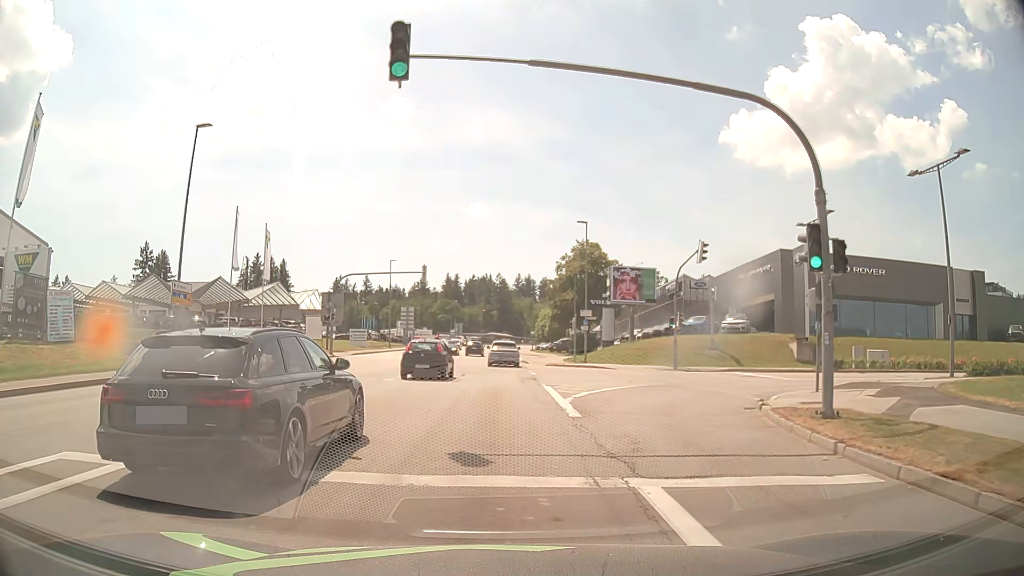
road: tertiary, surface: asphalt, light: Day
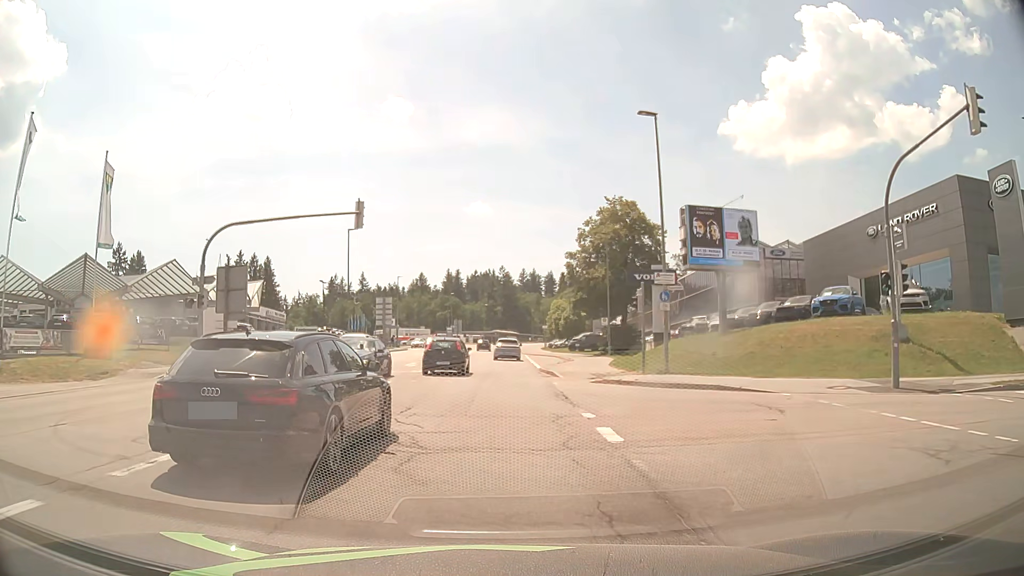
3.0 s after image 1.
(0.0, +23.2) m; 0°
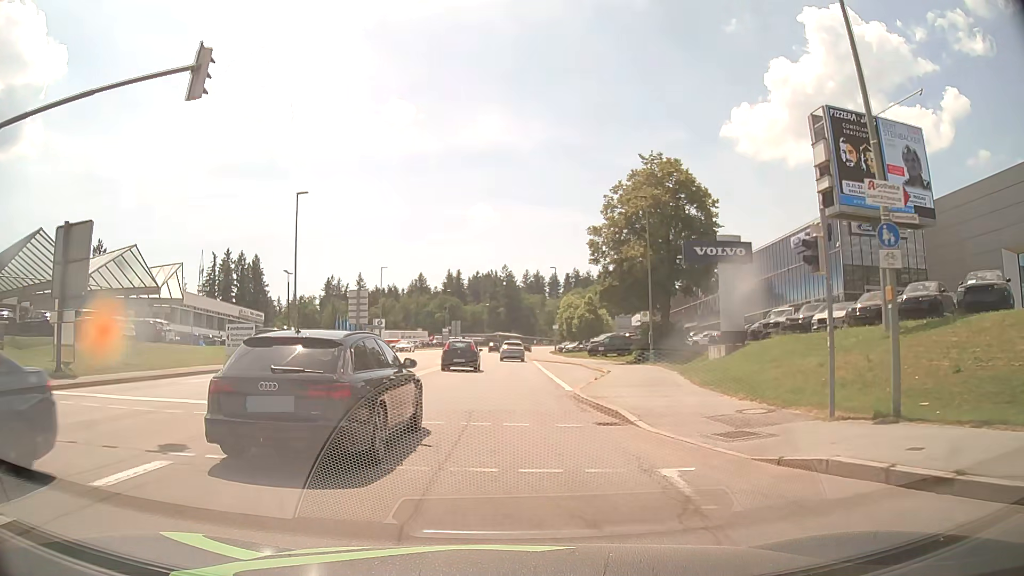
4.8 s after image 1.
(0.0, +15.4) m; 0°
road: secondary
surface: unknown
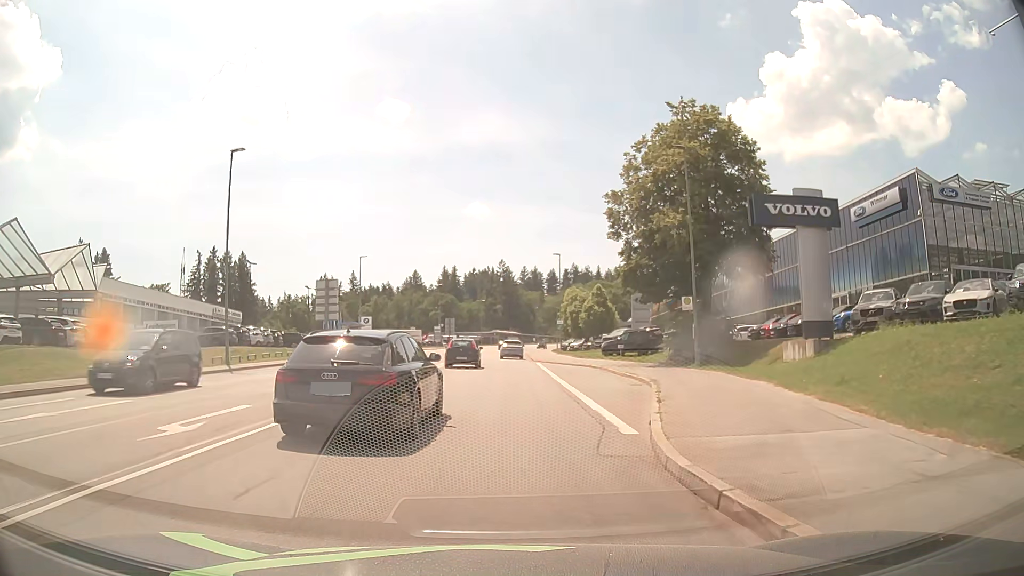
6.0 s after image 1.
(-0.1, +10.4) m; 0°
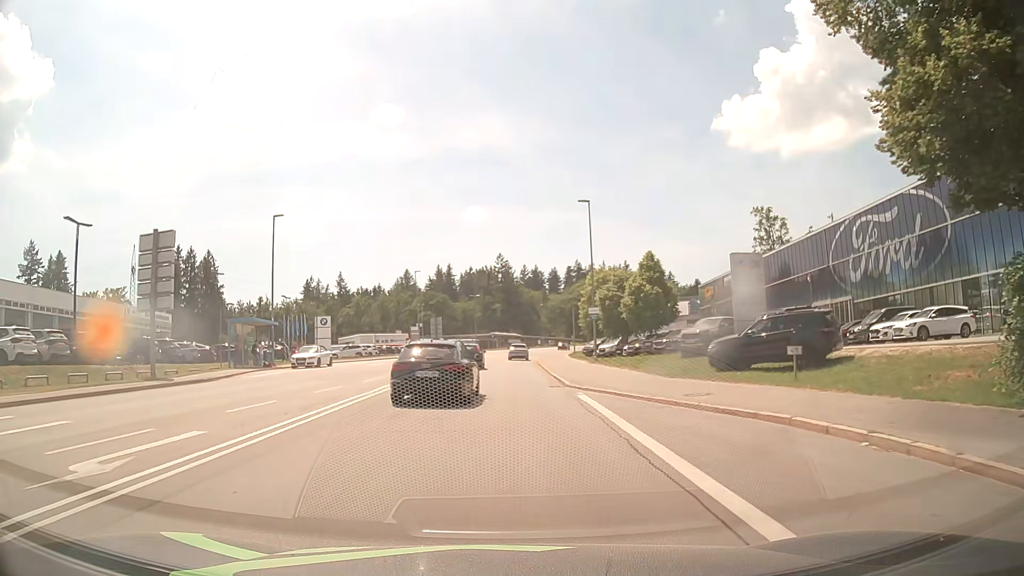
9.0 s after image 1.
(-0.1, +27.6) m; 0°
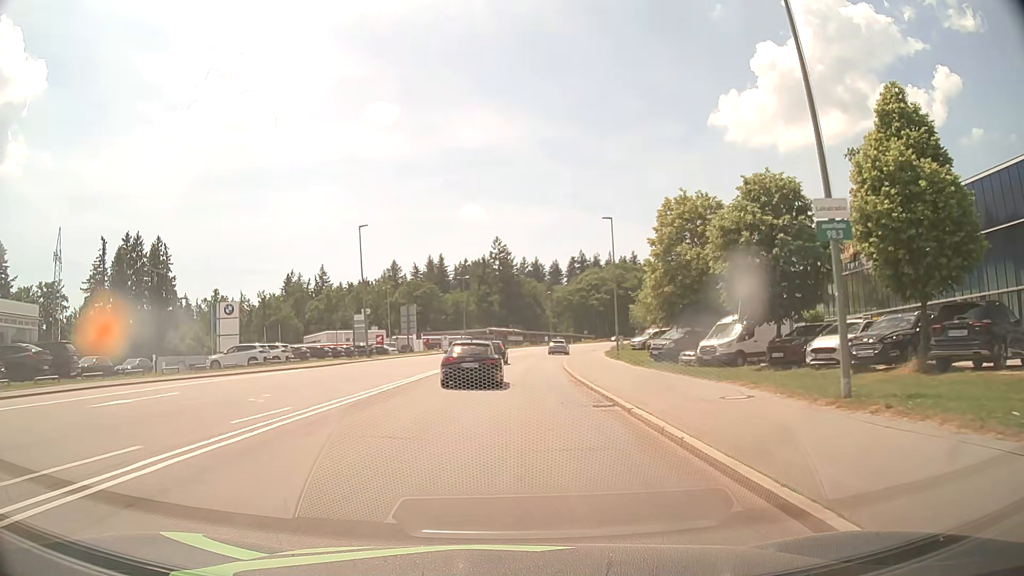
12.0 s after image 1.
(-0.2, +32.1) m; 0°
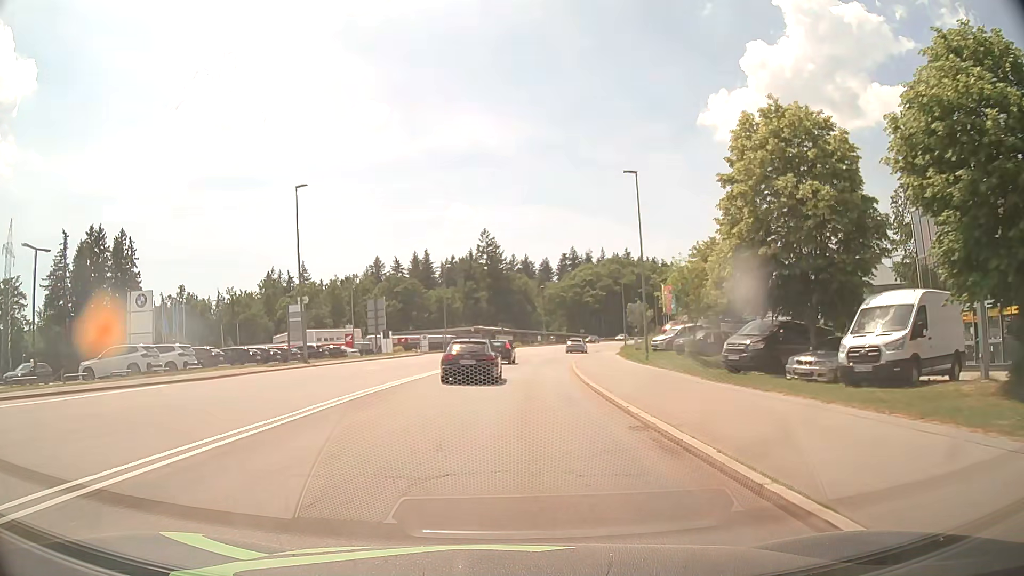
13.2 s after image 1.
(0.0, +14.0) m; +1°
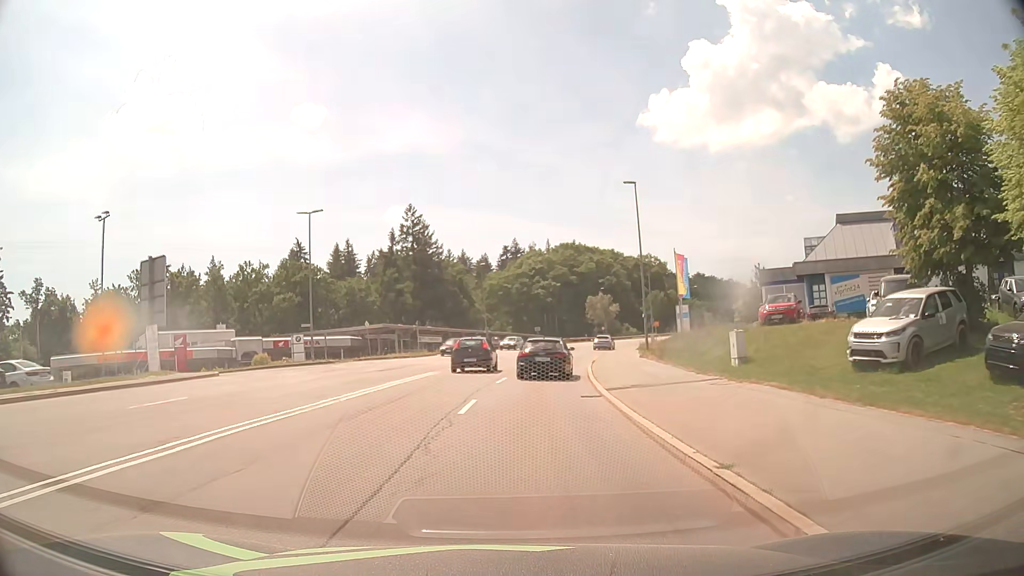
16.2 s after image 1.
(+1.4, +36.8) m; +5°
(0, +10) (+1, +20) (+2, +30) (+3, +40) (+4, +50) (+6, +60) (+9, +69) (+11, +79) (+14, +88) (+18, +98) m
